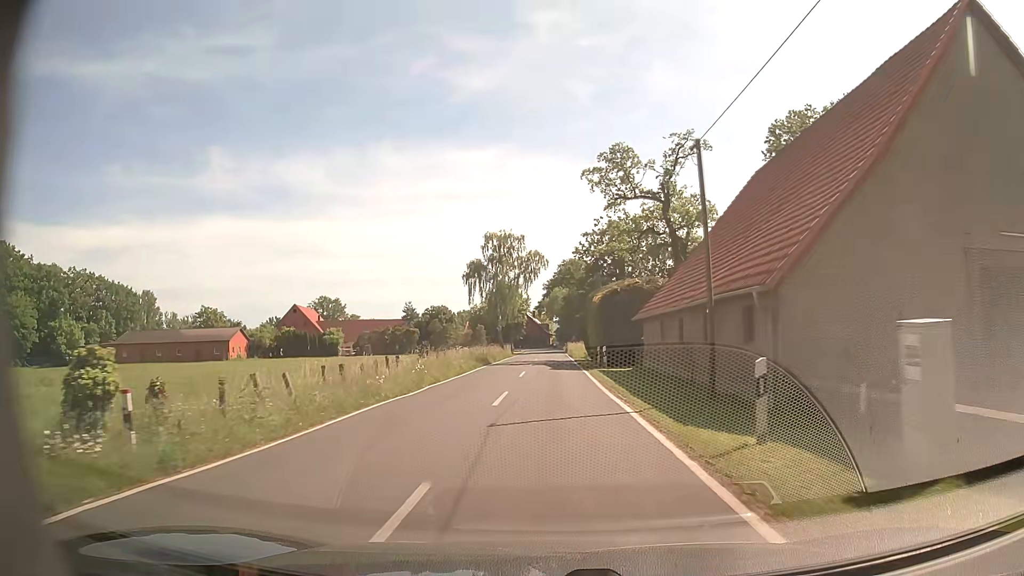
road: tertiary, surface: asphalt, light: Day
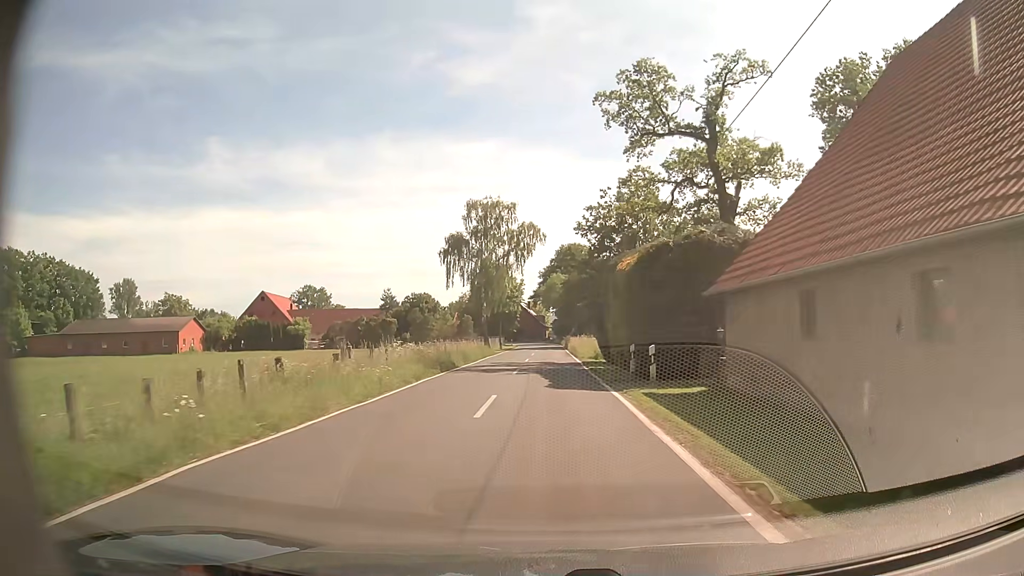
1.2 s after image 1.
(+0.1, +15.2) m; 0°
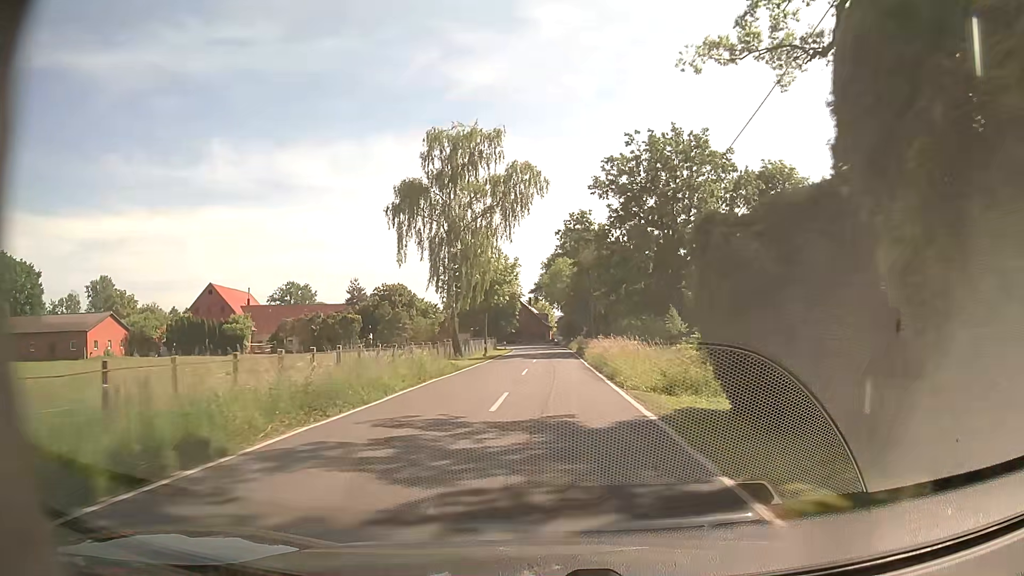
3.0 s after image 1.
(0.0, +22.8) m; 0°
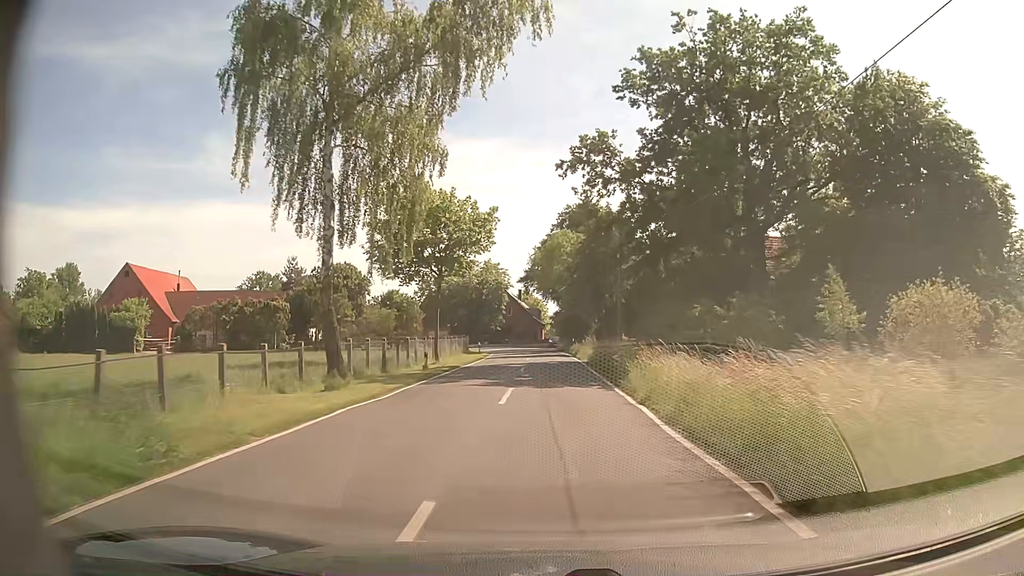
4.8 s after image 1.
(0.0, +22.8) m; 0°
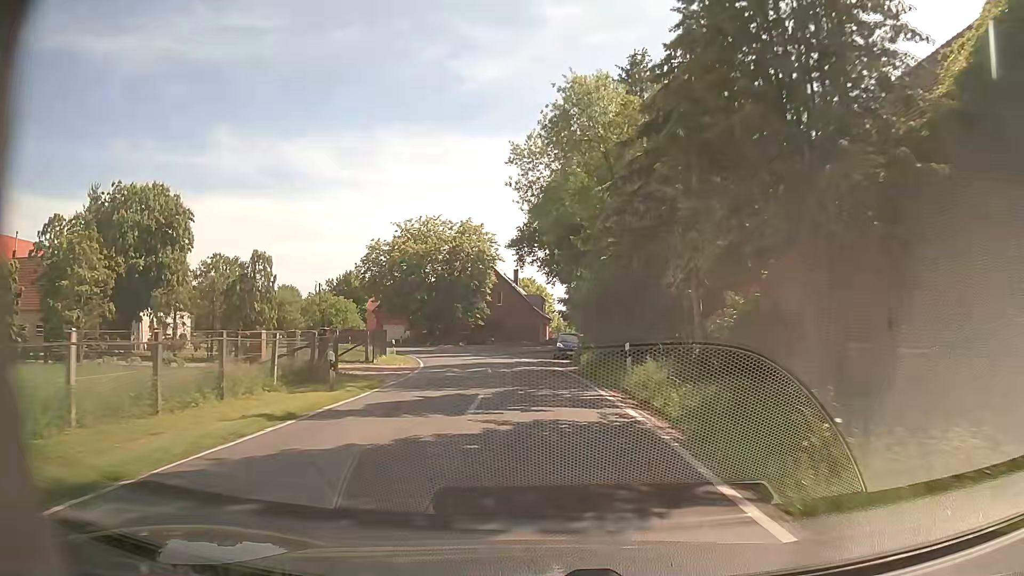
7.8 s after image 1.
(+0.4, +38.0) m; 0°
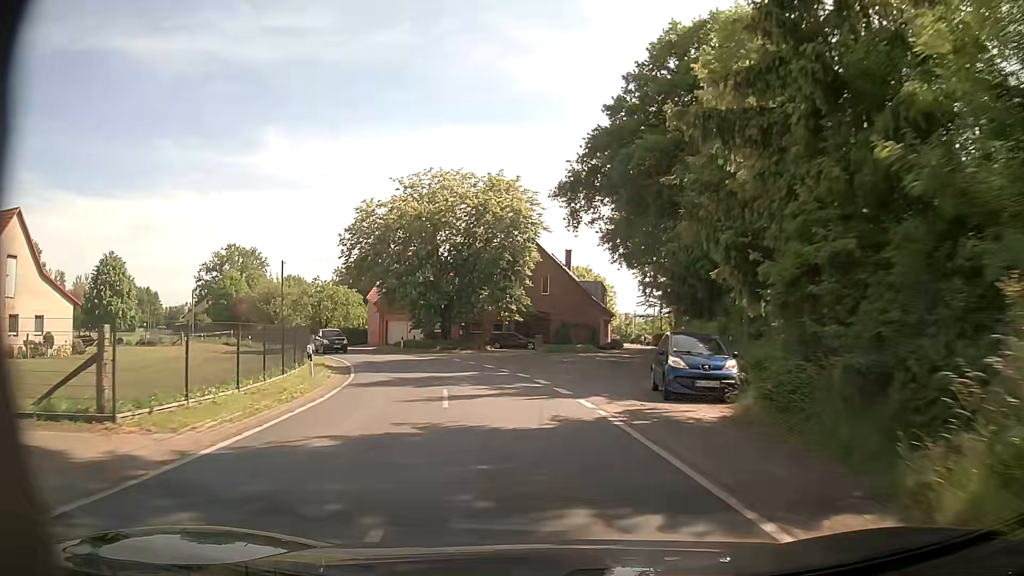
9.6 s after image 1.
(-0.7, +22.8) m; -4°
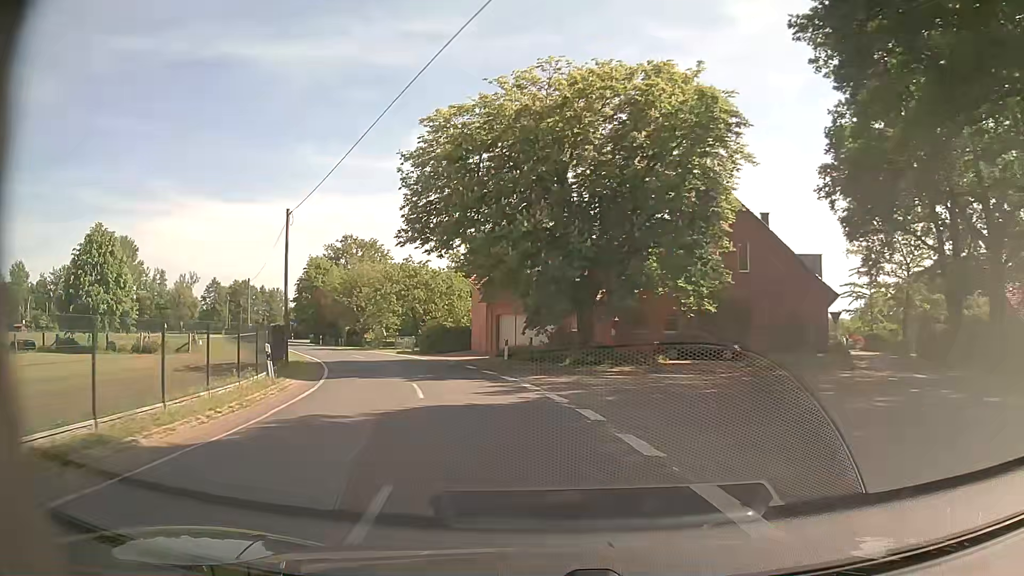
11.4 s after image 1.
(-2.3, +22.7) m; -14°
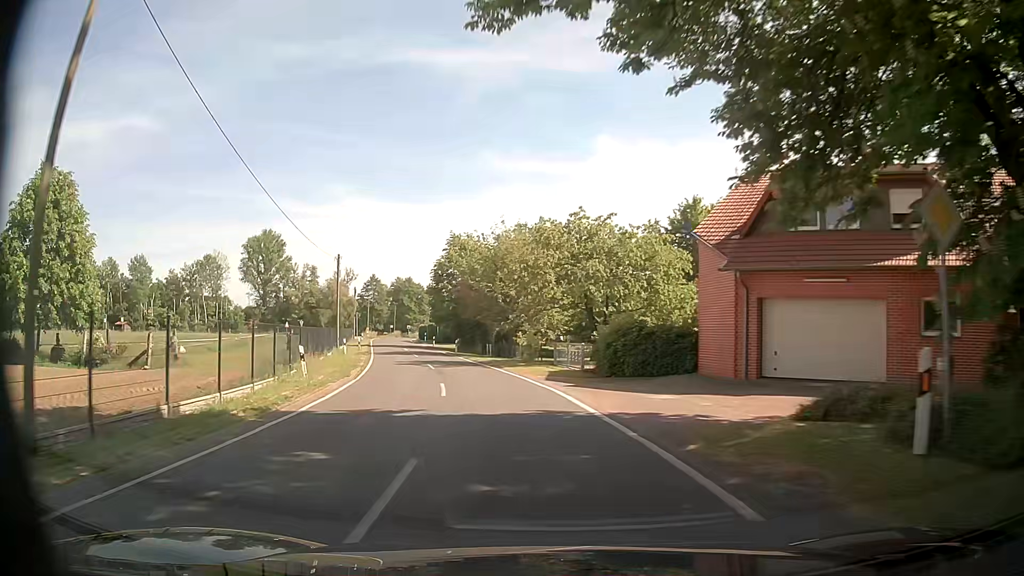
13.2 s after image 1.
(-3.1, +22.5) m; -16°
(0, +10) (-2, +20) (-4, +30) (-6, +39) (-8, +49) (-11, +59) (-14, +68) (-16, +78) (-18, +88) (-21, +98) m
